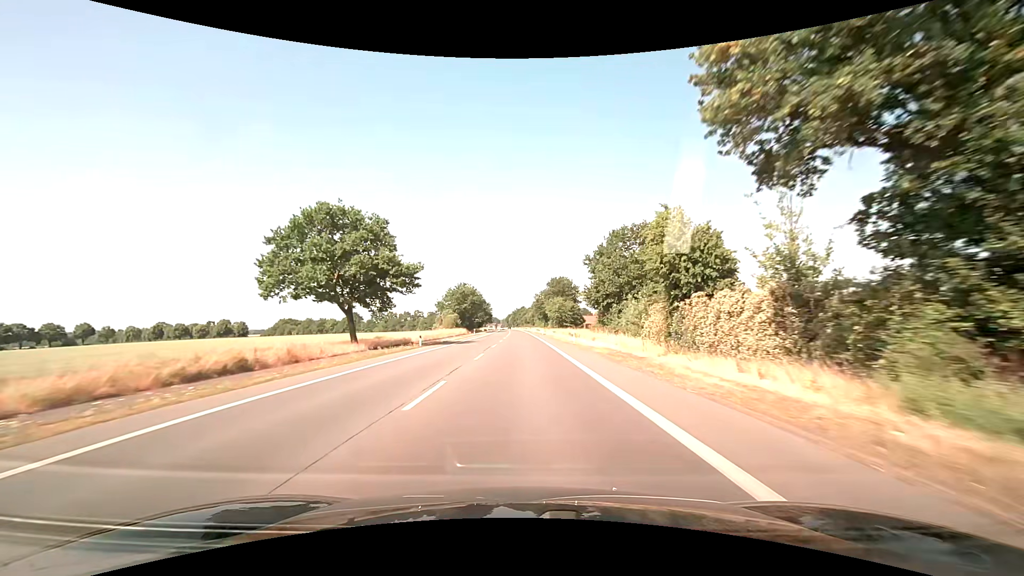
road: primary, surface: asphalt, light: Day
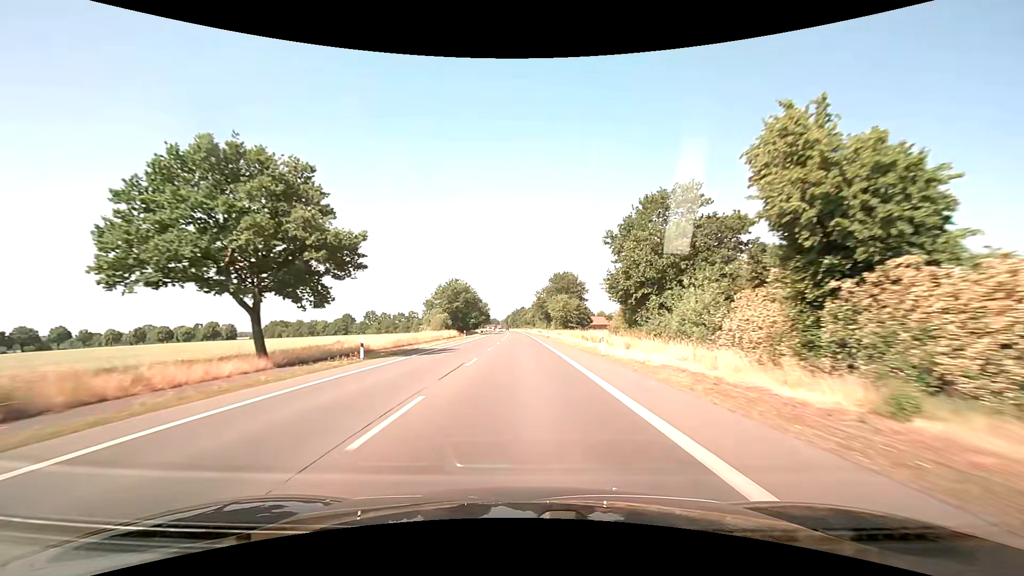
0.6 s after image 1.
(+0.2, +14.4) m; +1°
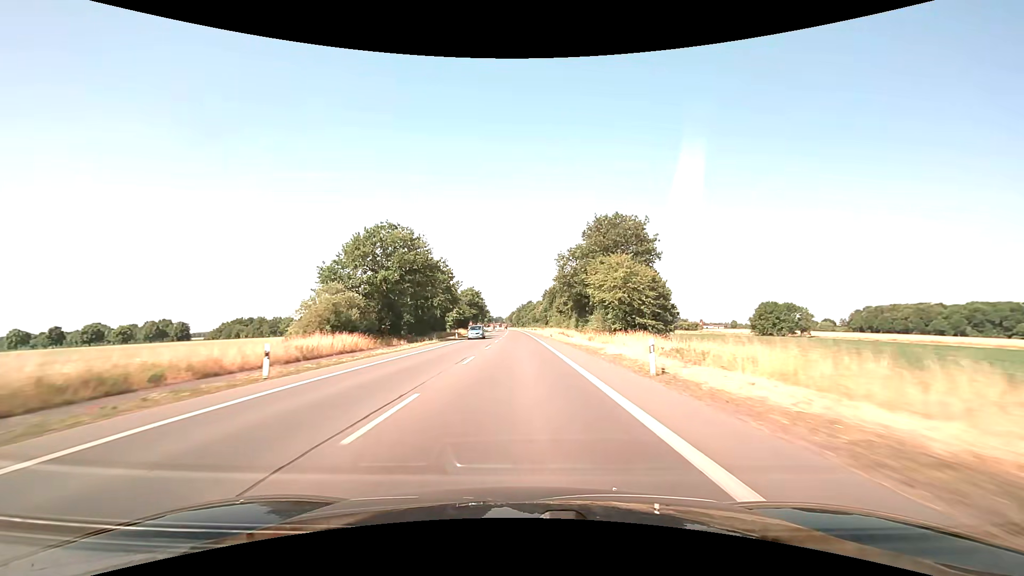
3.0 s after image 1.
(-0.4, +59.9) m; -1°
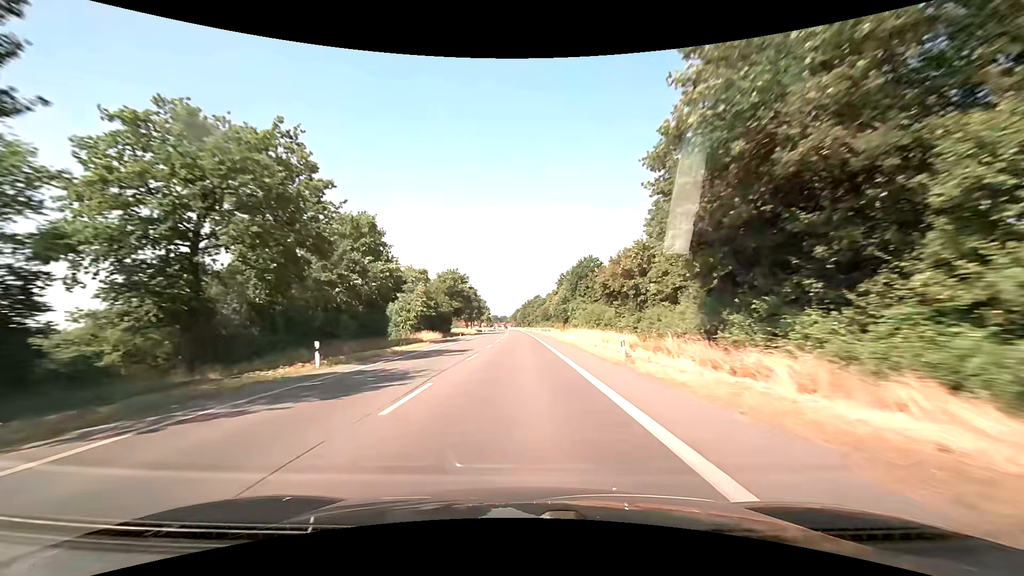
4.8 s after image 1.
(-0.3, +46.1) m; -1°
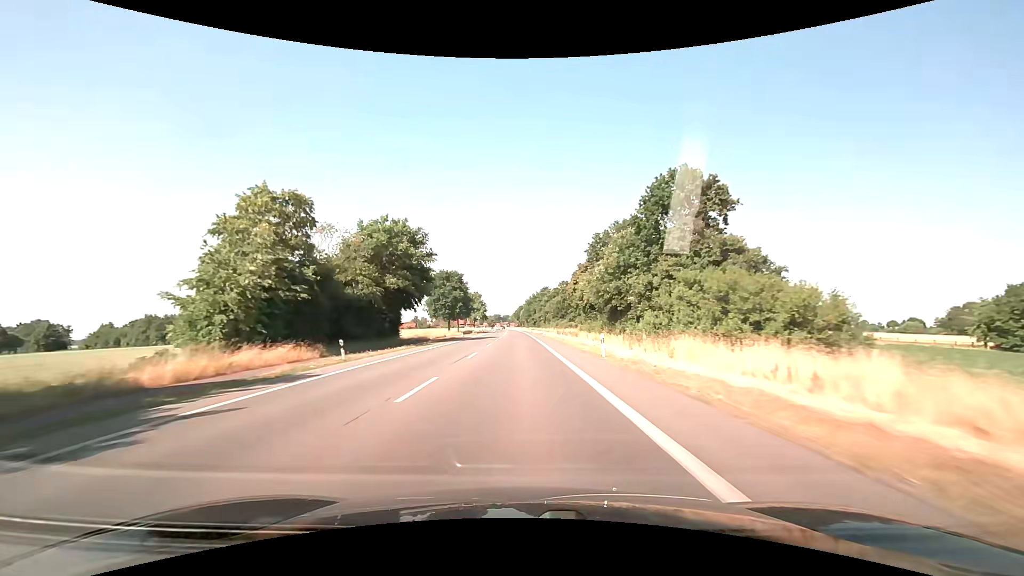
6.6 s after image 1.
(-0.1, +46.6) m; 0°
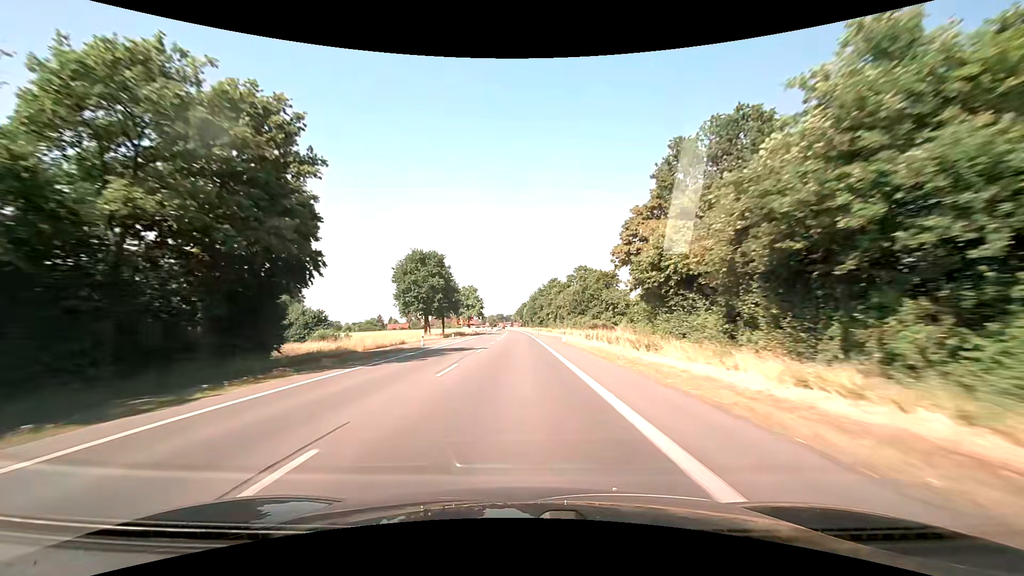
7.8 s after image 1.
(-0.2, +31.3) m; -1°
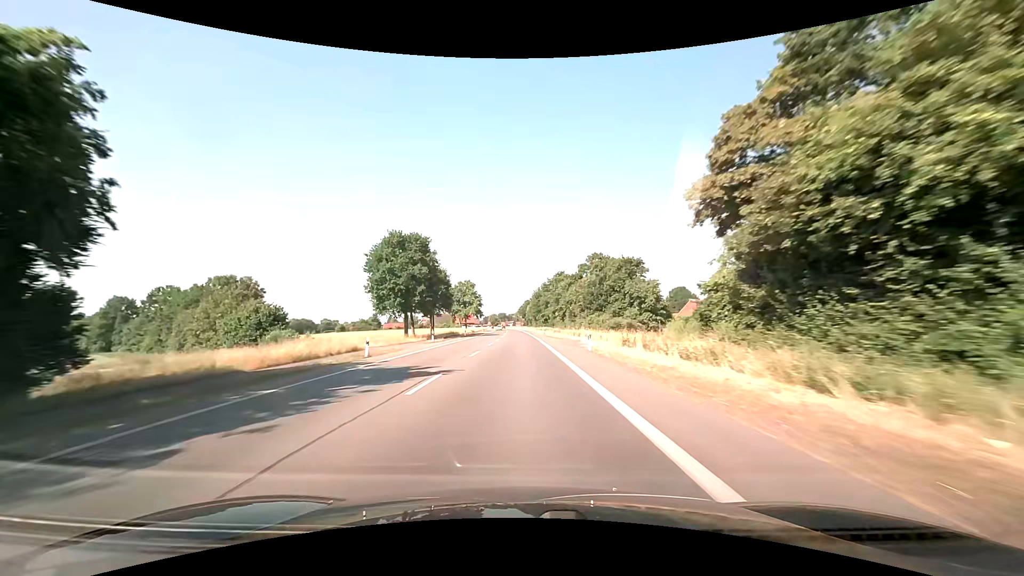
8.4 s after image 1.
(0.0, +15.7) m; 0°
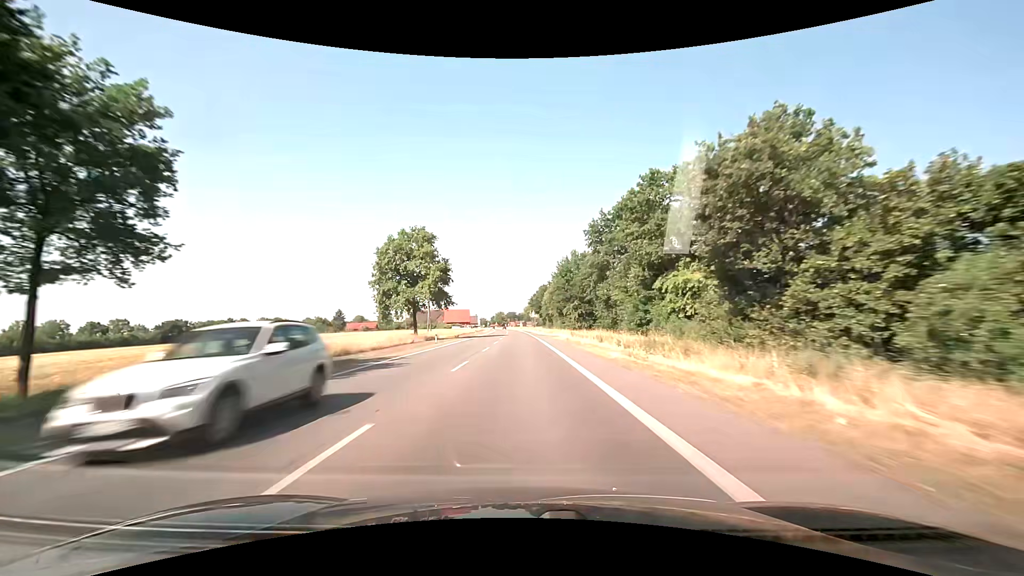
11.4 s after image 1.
(-0.7, +78.7) m; -1°
(0, +10) (0, +20) (0, +30) (0, +40) (0, +50) (0, +60) (-1, +70) (-1, +80) (-1, +90) (-1, +100) m
